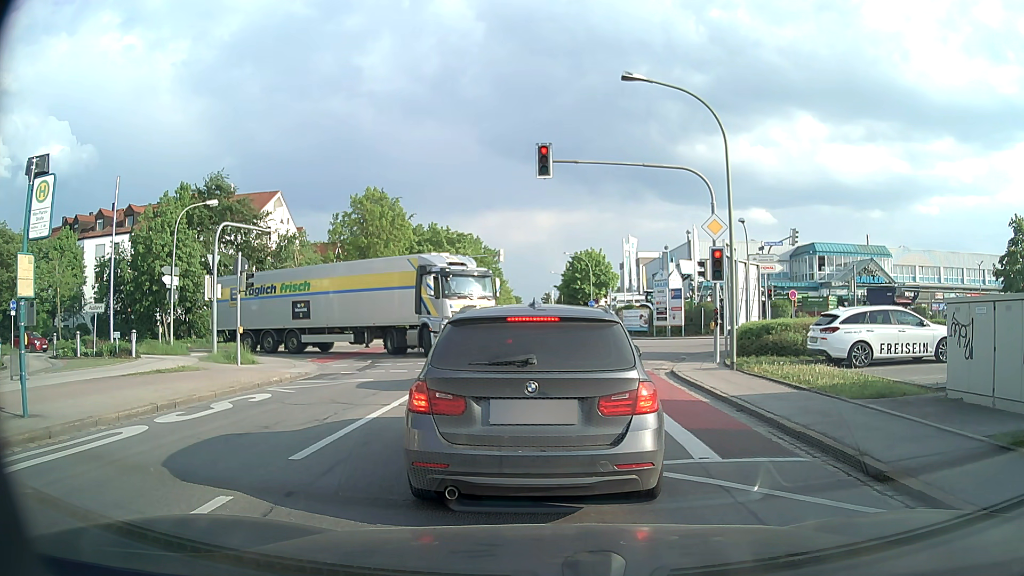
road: tertiary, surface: asphalt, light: Day
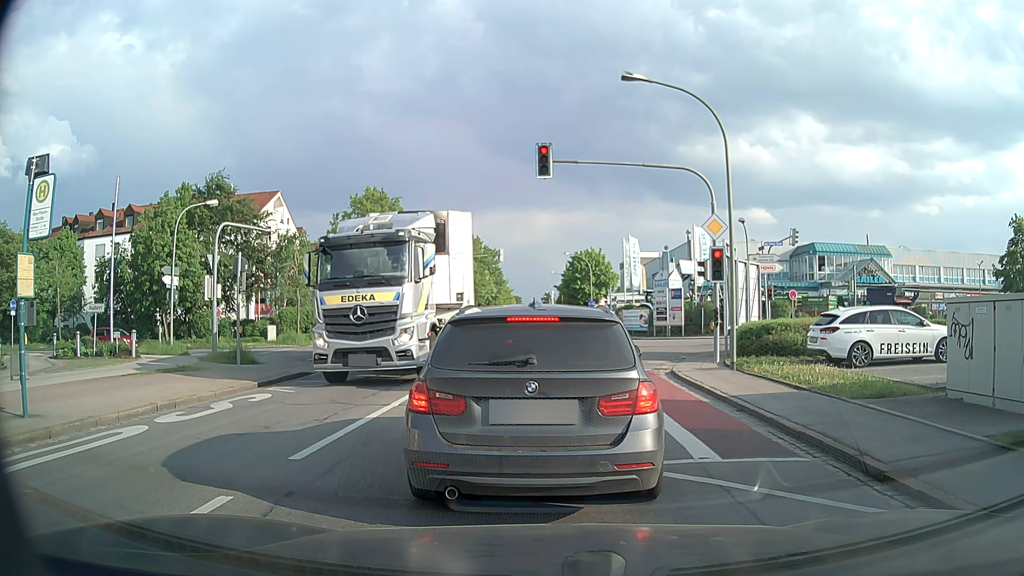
(0.0, 0.0) m; 0°
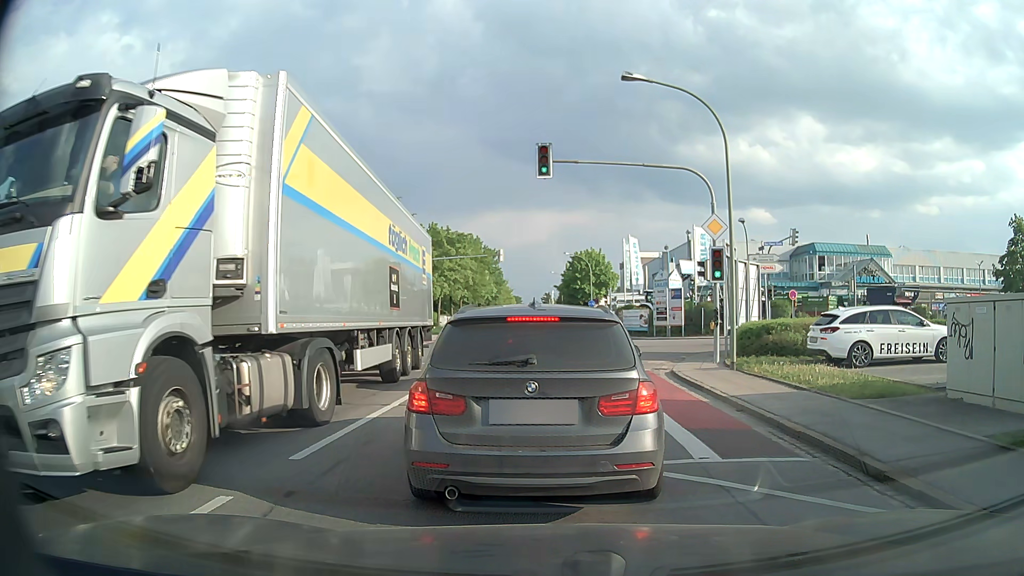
(0.0, 0.0) m; 0°
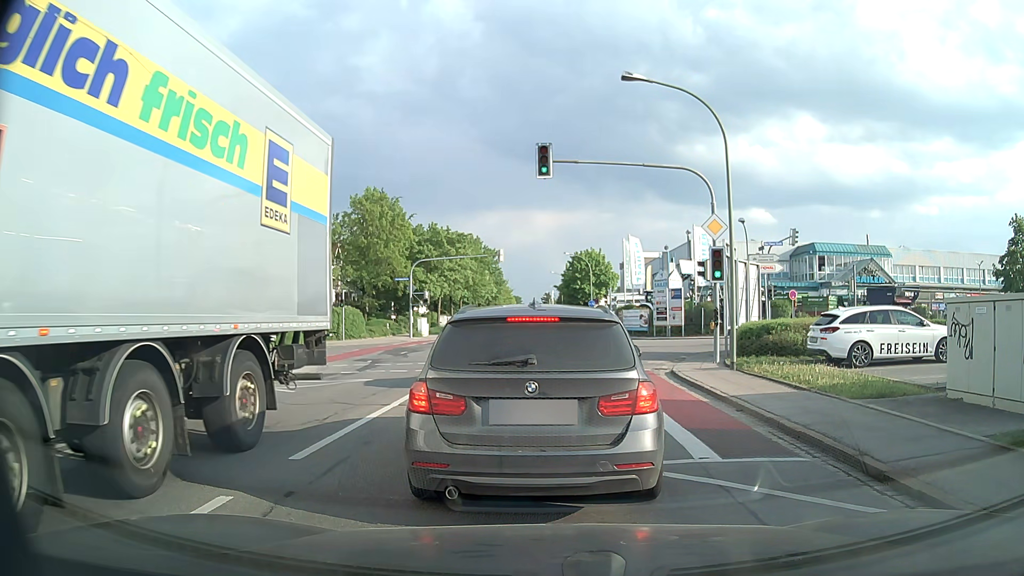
(0.0, 0.0) m; 0°
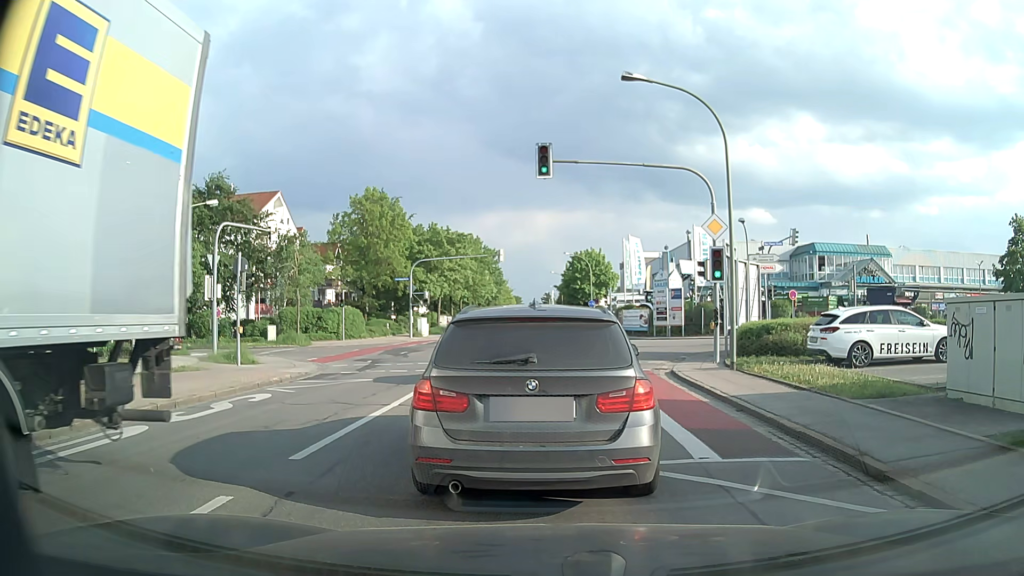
(0.0, 0.0) m; 0°
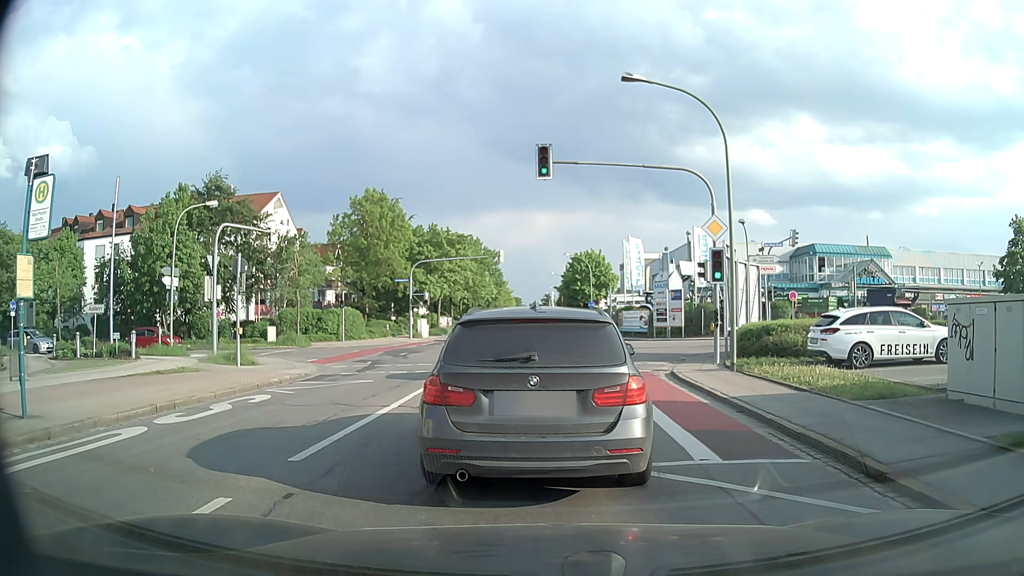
(0.0, 0.0) m; 0°
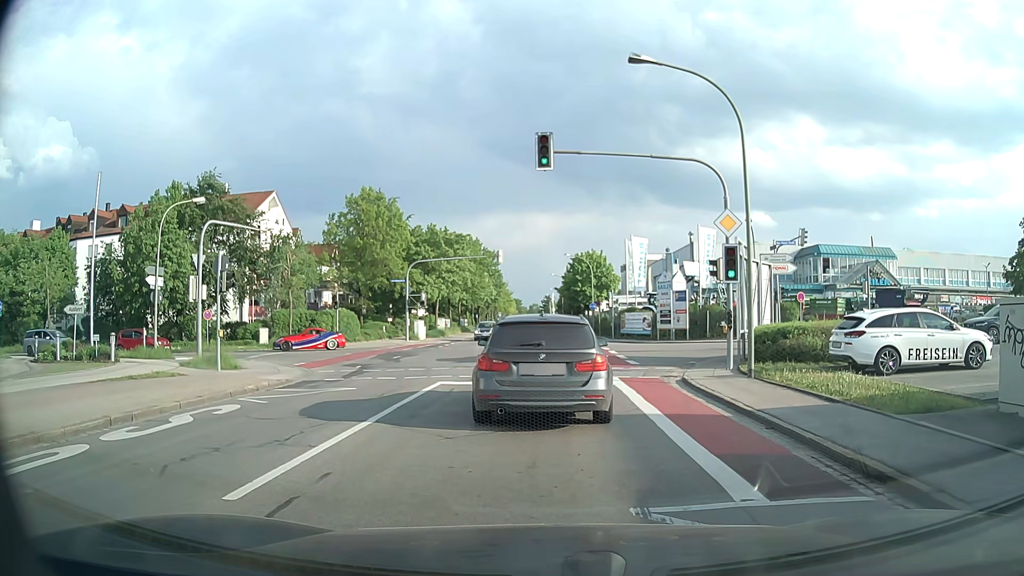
(0.0, +1.5) m; 0°
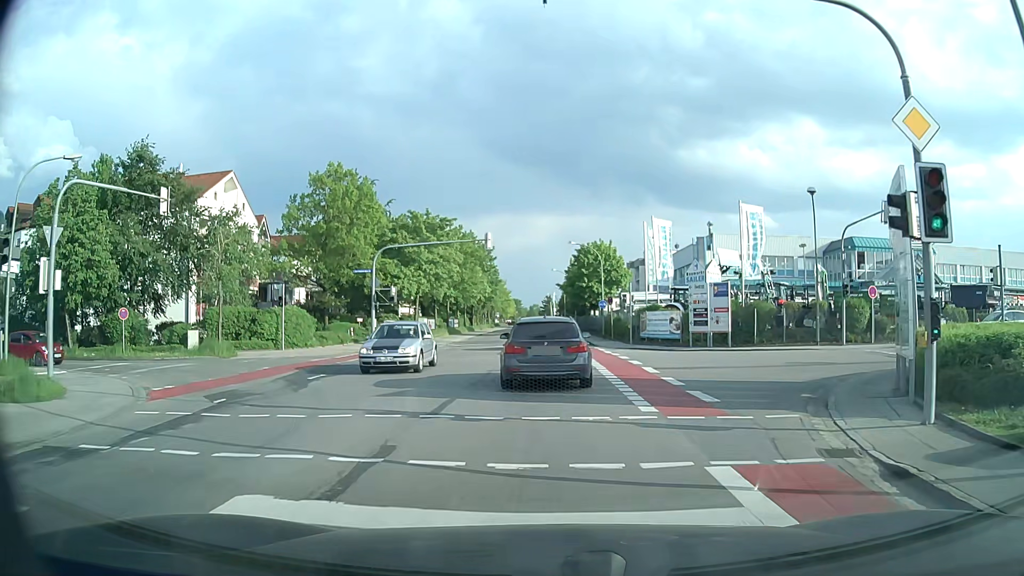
(+0.1, +10.8) m; +2°
